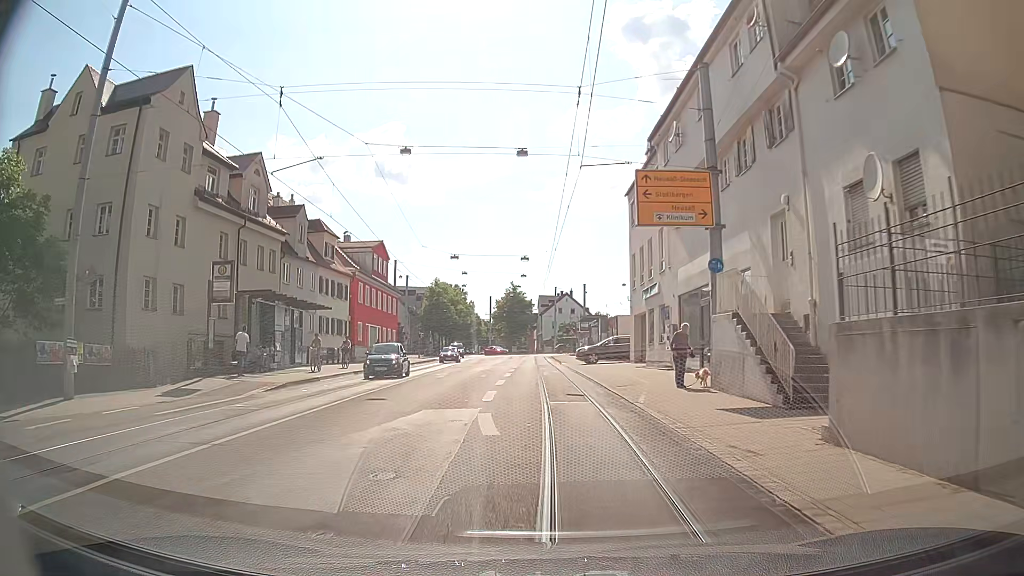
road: tertiary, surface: asphalt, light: Day
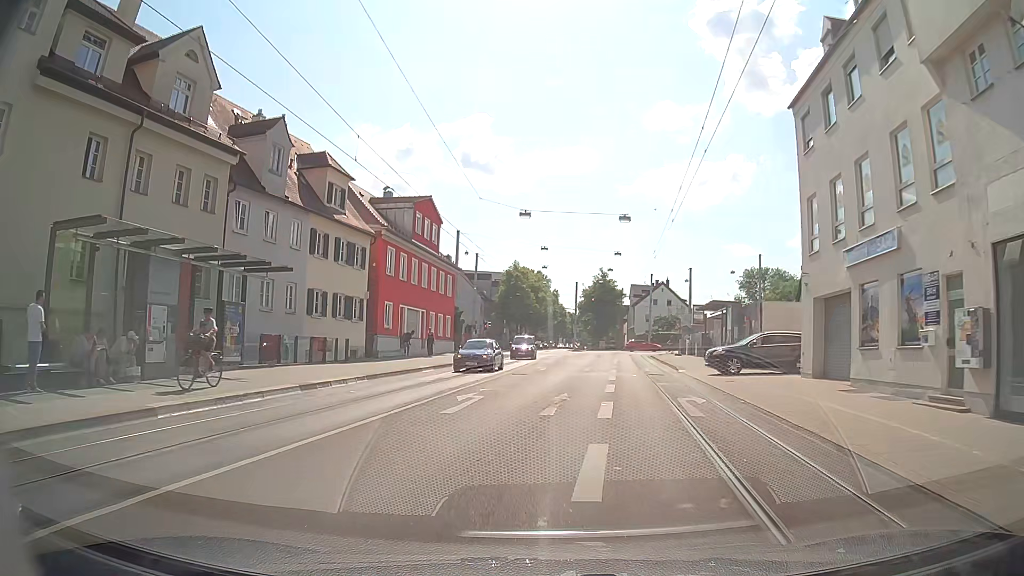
(-0.7, +15.9) m; -6°
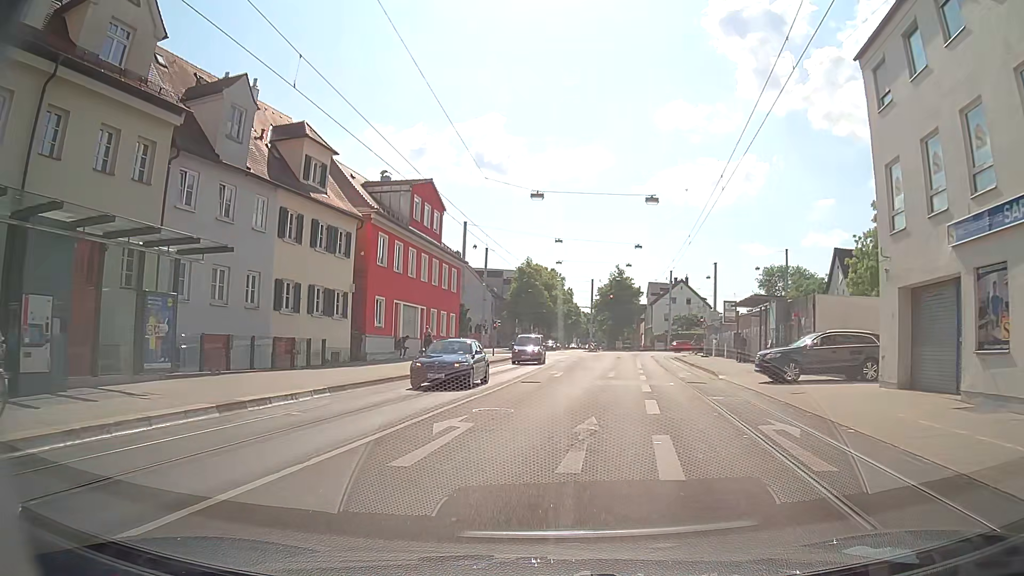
(-0.1, +5.1) m; -1°
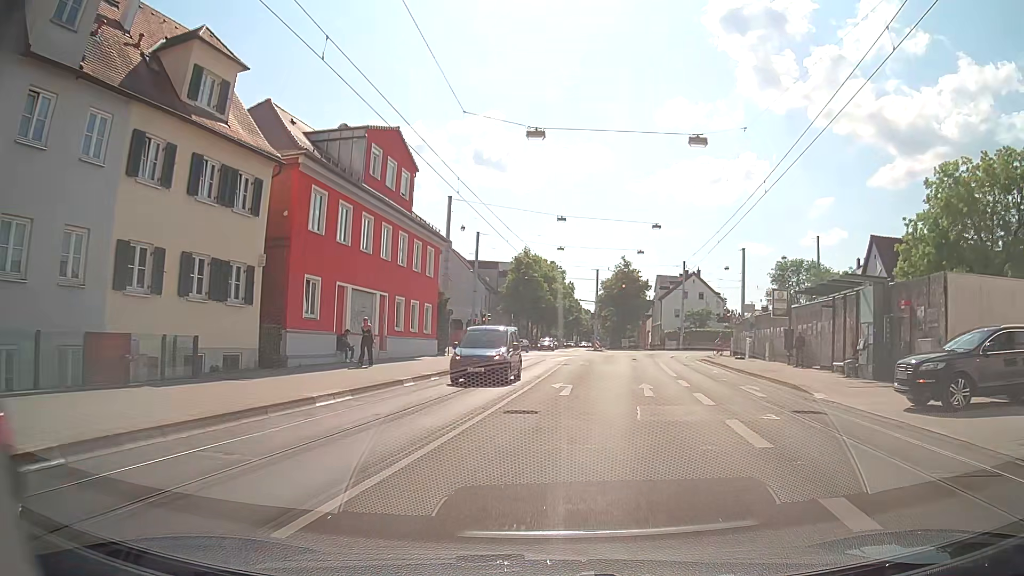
(-0.1, +9.9) m; 0°
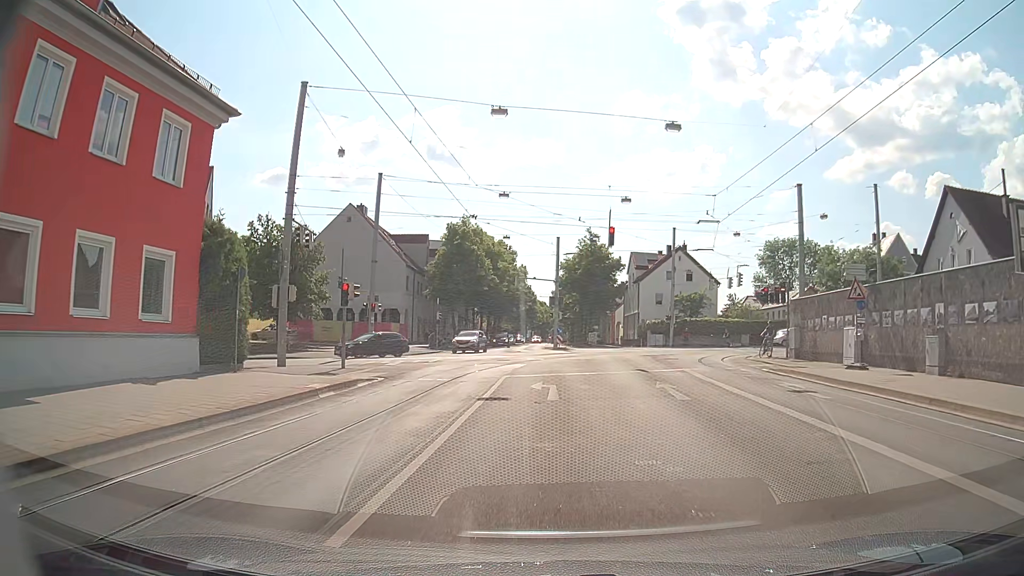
(+0.9, +23.1) m; +4°
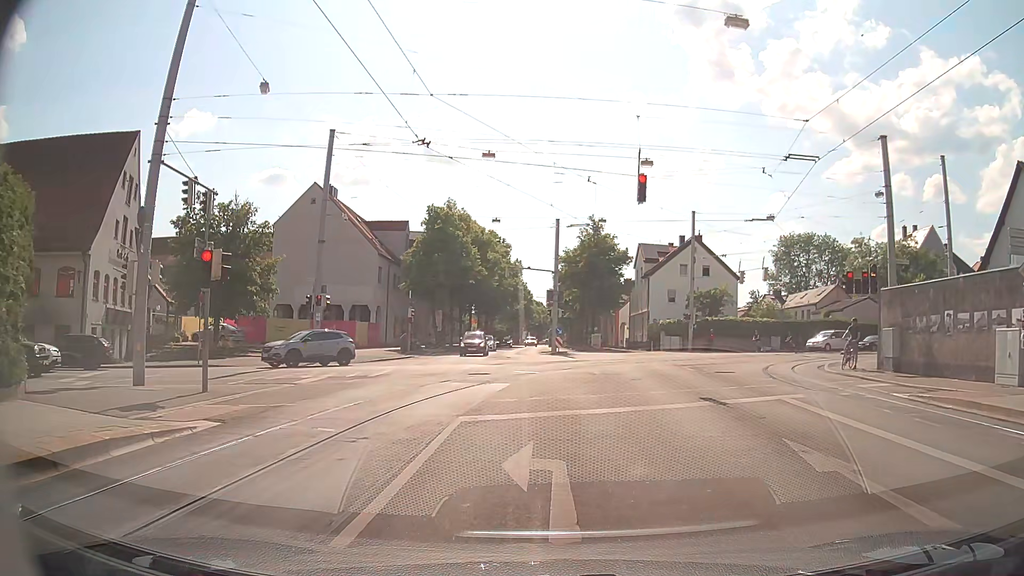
(-0.1, +9.9) m; 0°
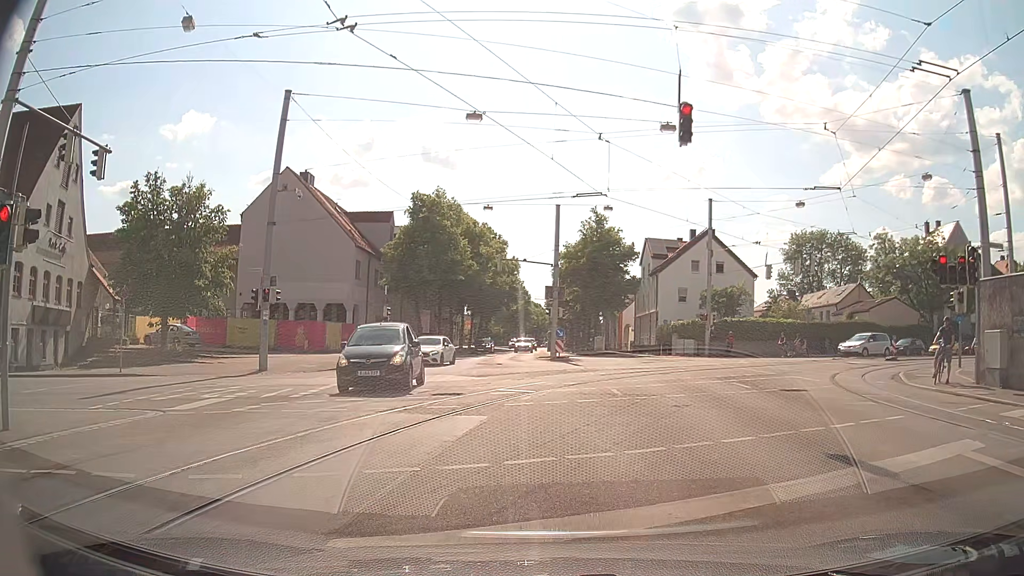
(-0.1, +6.1) m; -1°
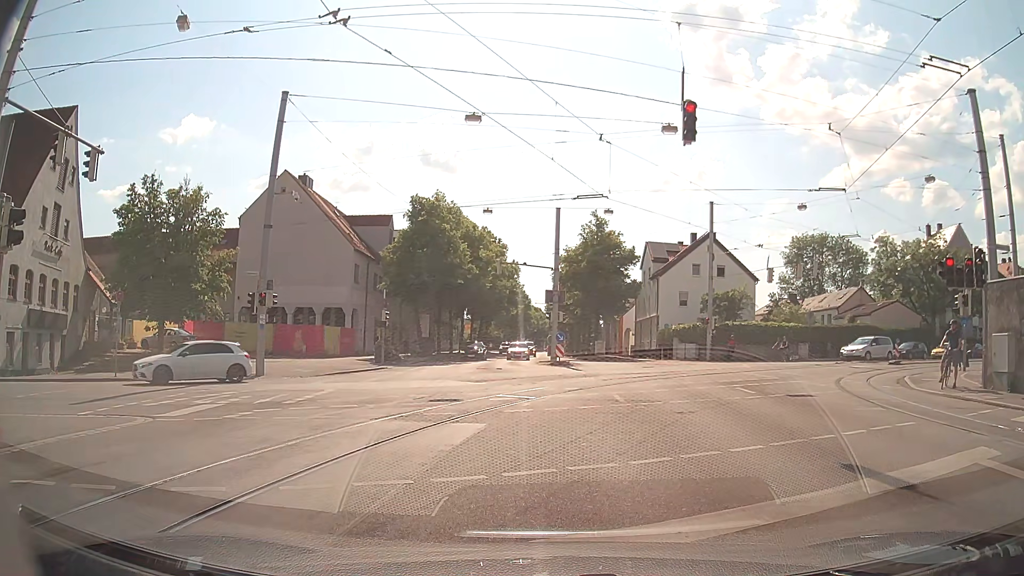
(0.0, +0.4) m; 0°
